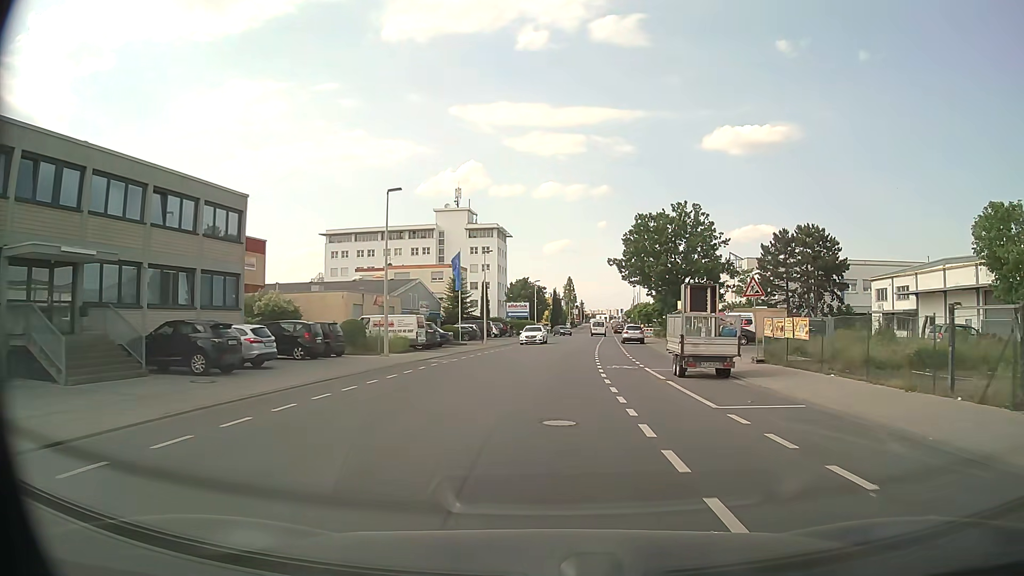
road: tertiary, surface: asphalt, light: Day
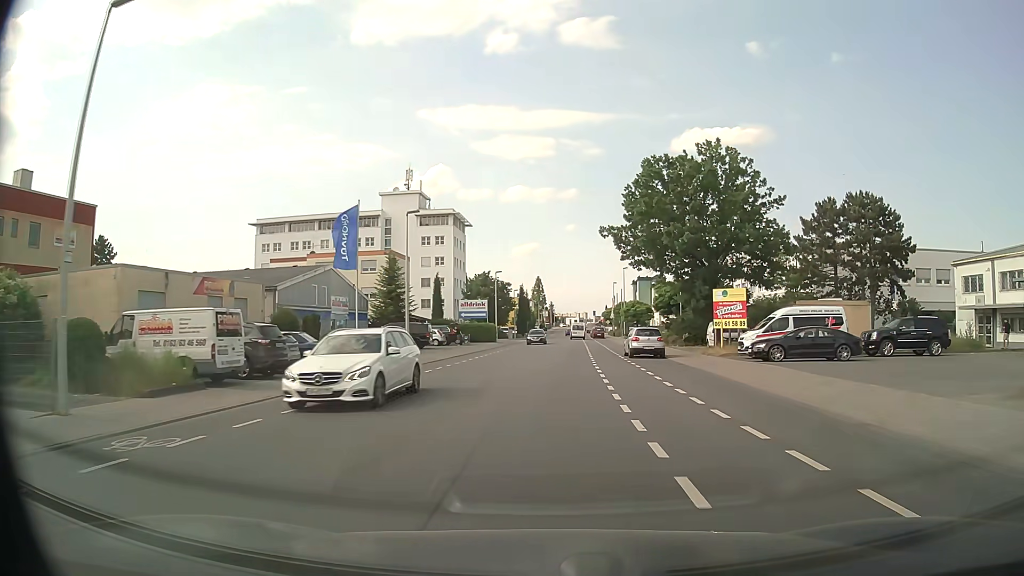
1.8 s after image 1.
(+0.6, +21.1) m; +3°
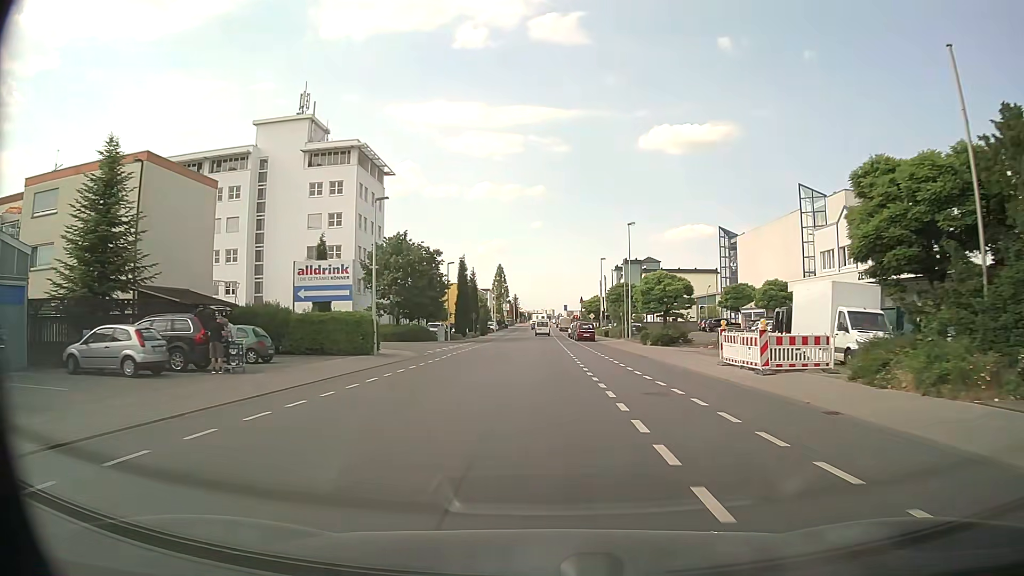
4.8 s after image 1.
(+1.4, +41.2) m; +3°
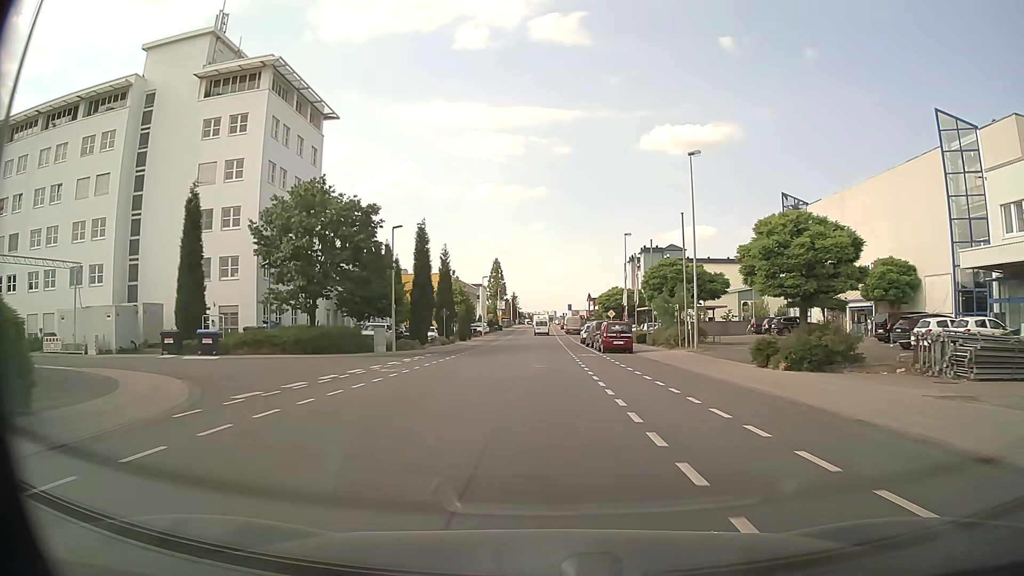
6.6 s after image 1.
(-0.2, +25.3) m; -1°
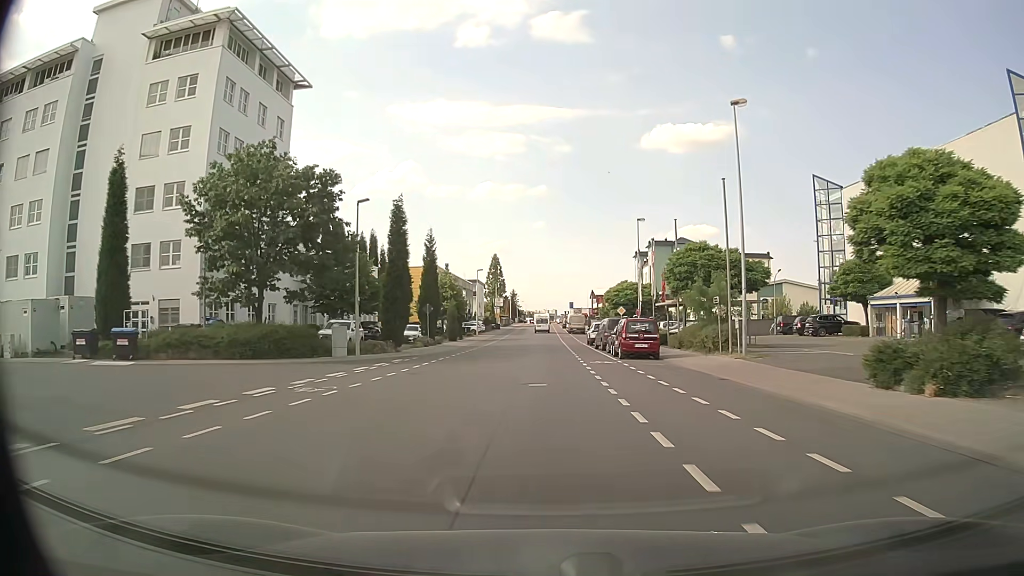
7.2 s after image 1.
(0.0, +8.4) m; 0°
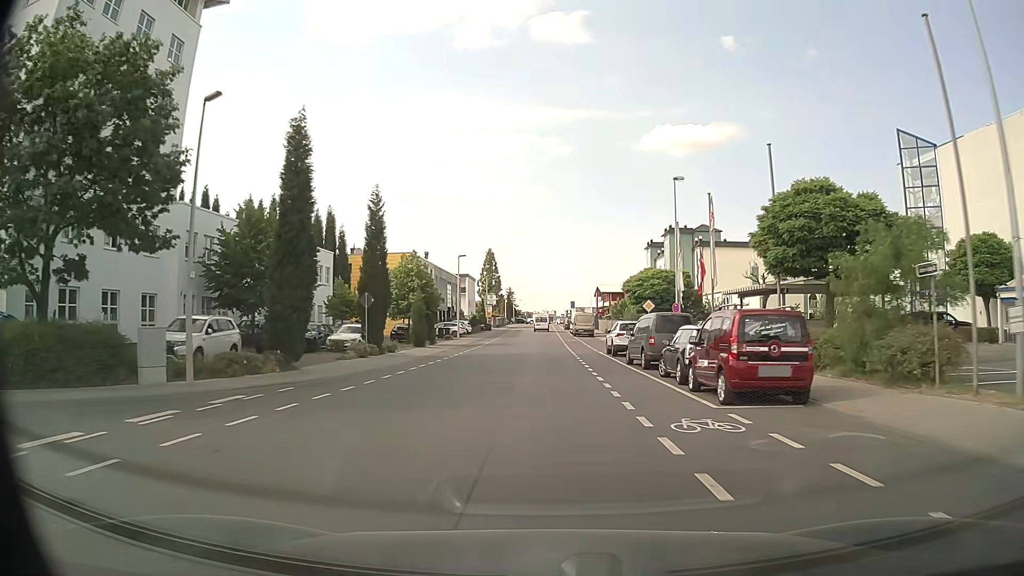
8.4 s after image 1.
(-0.1, +16.6) m; 0°
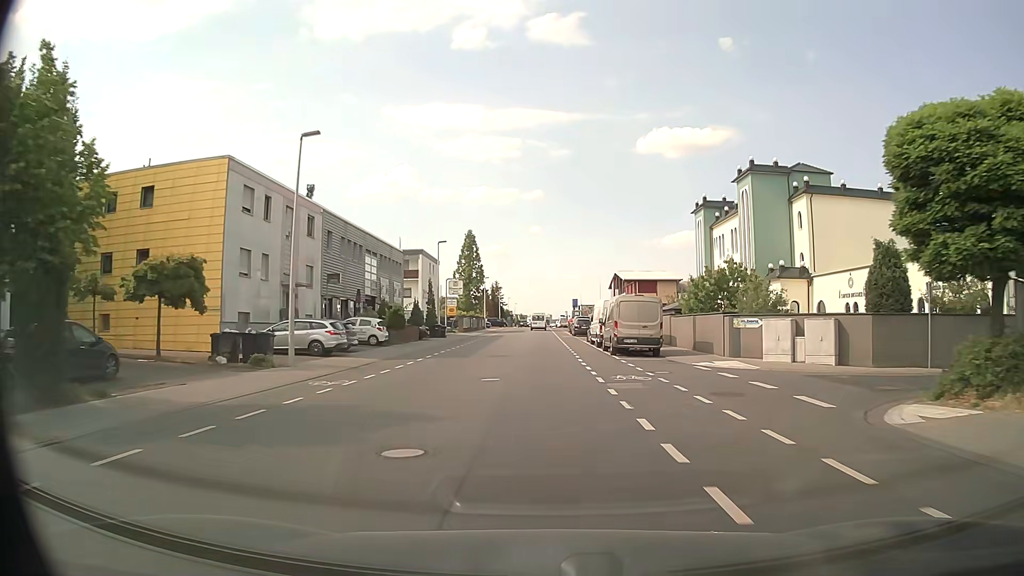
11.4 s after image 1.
(-0.1, +41.0) m; 0°
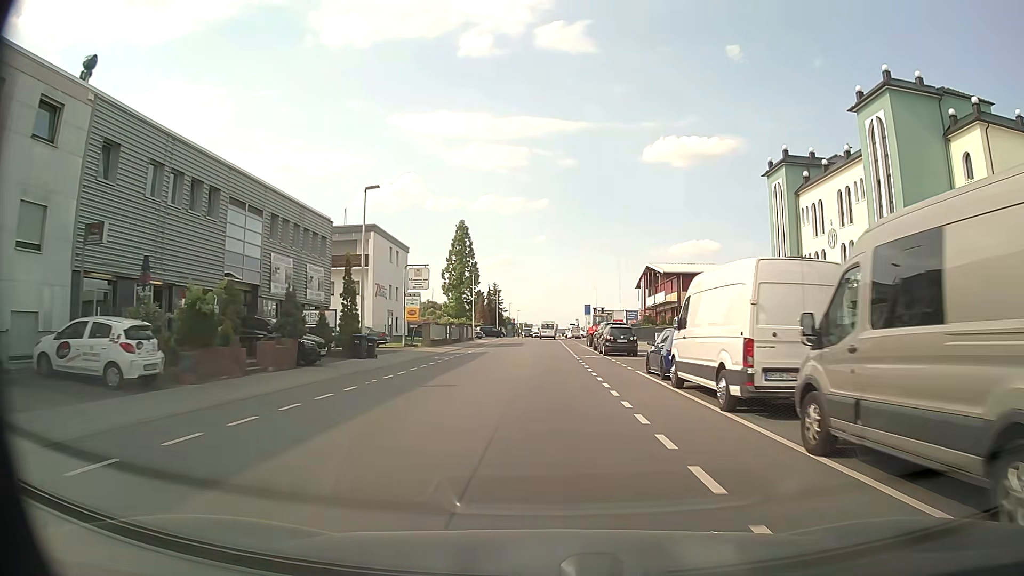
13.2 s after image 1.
(-0.1, +24.5) m; -1°
(0, +10) (0, +20) (0, +30) (0, +40) (0, +50) (0, +60) (0, +70) (0, +80) (0, +90) (0, +100) m
